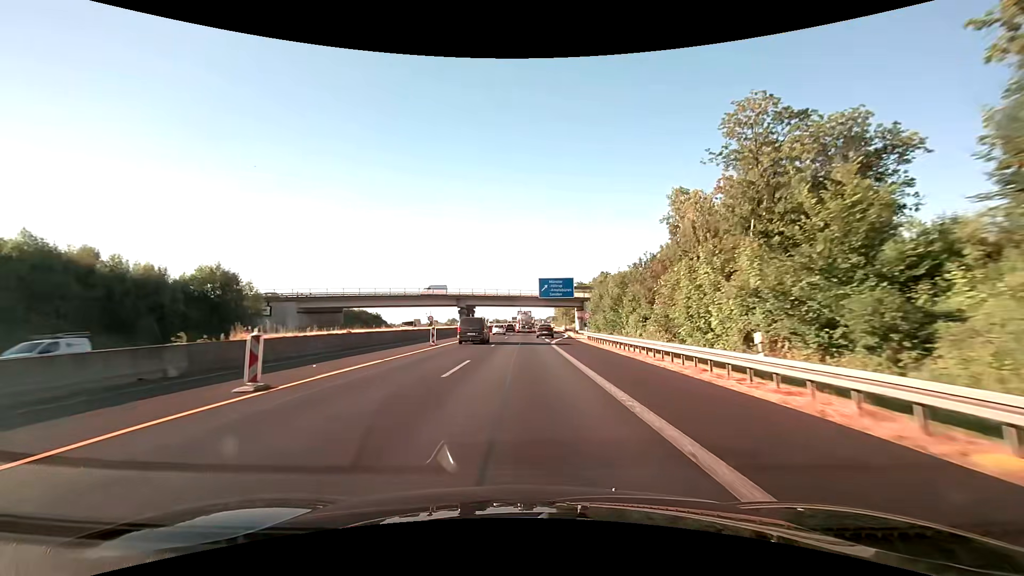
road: motorway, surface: asphalt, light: Day
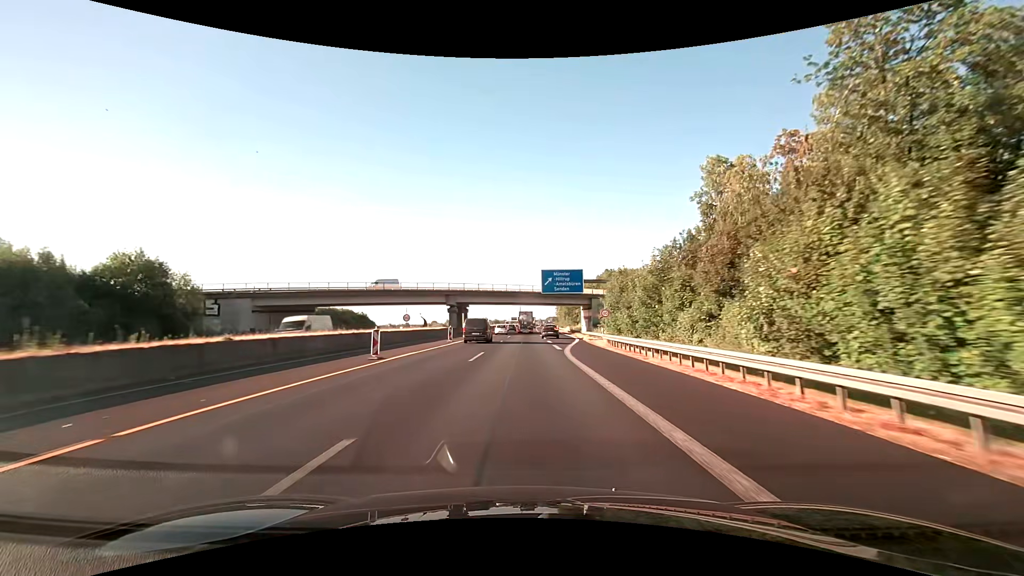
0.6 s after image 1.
(0.0, +12.9) m; 0°
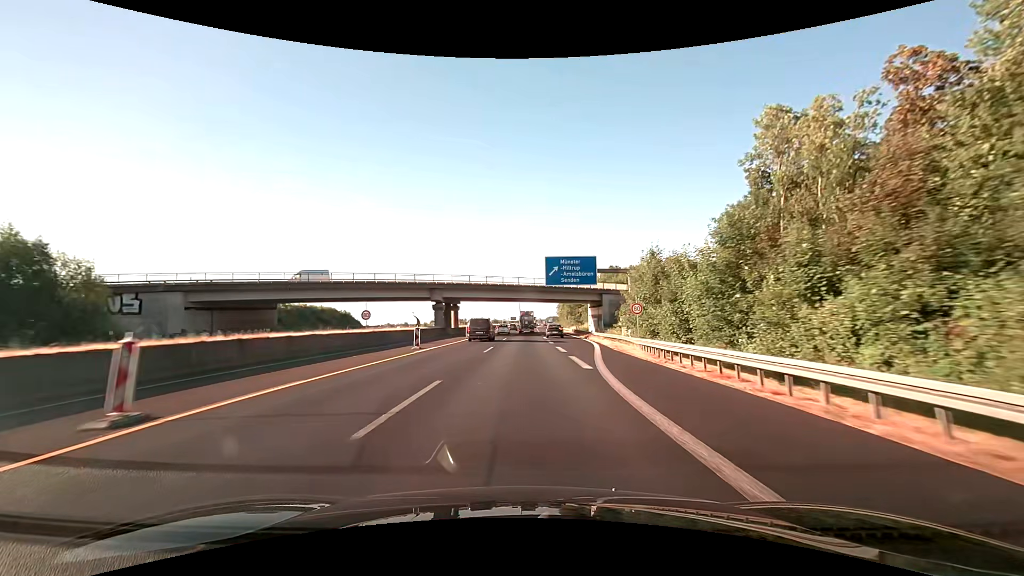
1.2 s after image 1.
(0.0, +12.8) m; 0°
(0, +10) (0, +20) (0, +30) (0, +40) (0, +50) (0, +60) (+1, +70) (+1, +80) (+1, +90) (+1, +100) m
